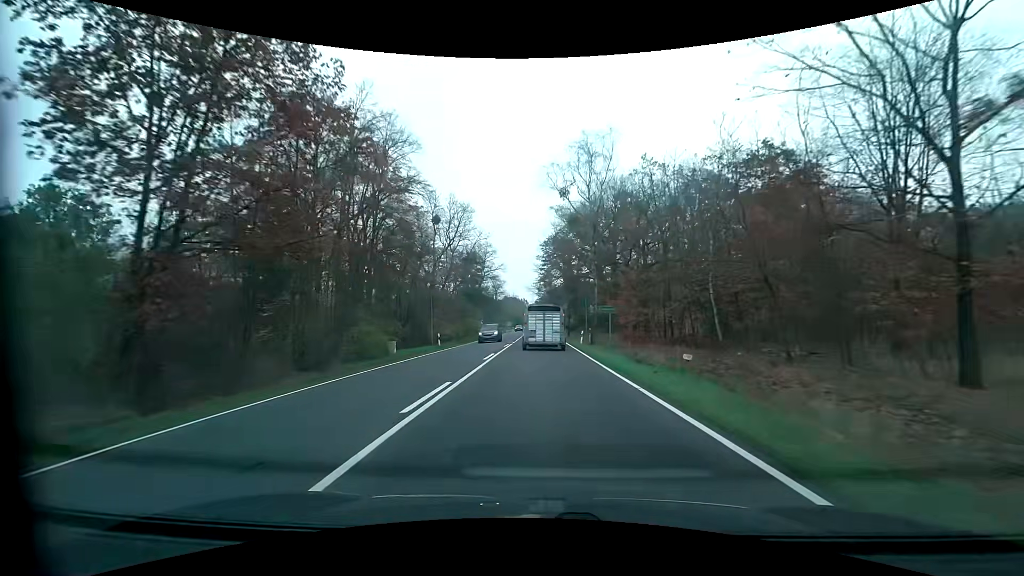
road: primary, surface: asphalt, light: Day
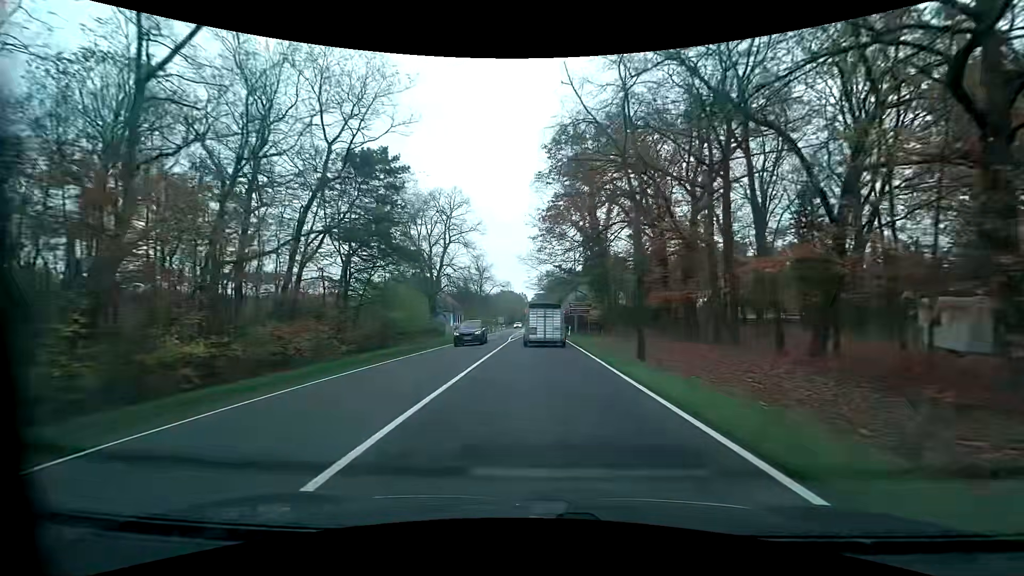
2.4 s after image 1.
(0.0, +40.5) m; 0°
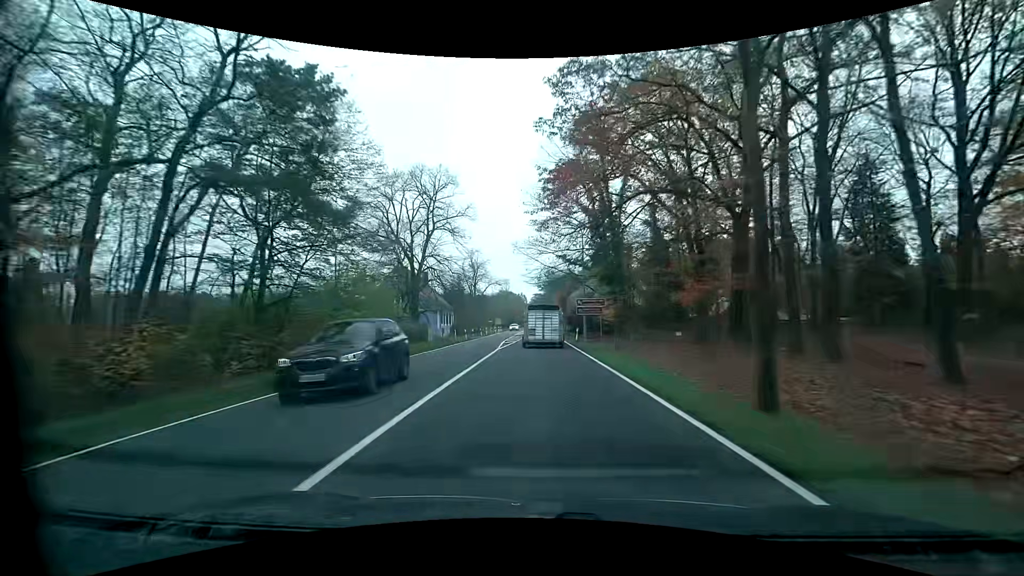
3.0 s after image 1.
(+0.1, +9.6) m; 0°
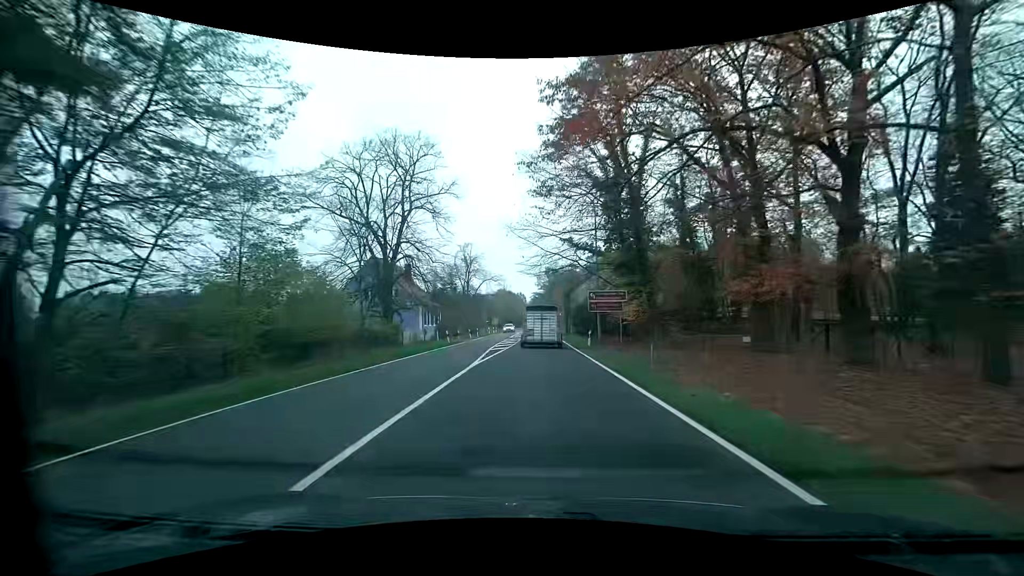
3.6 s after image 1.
(0.0, +9.6) m; 0°
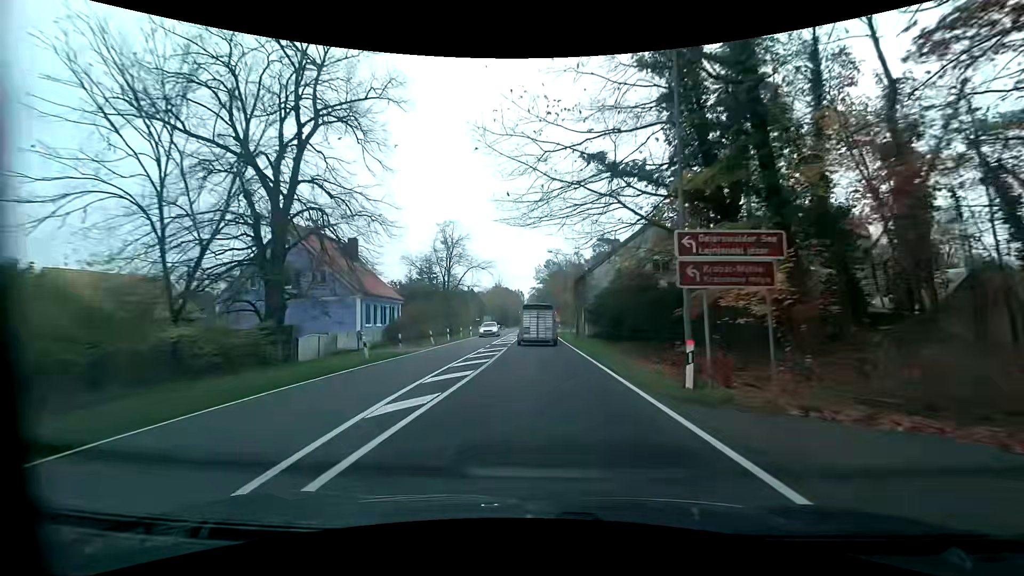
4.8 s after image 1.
(+0.1, +18.9) m; 0°
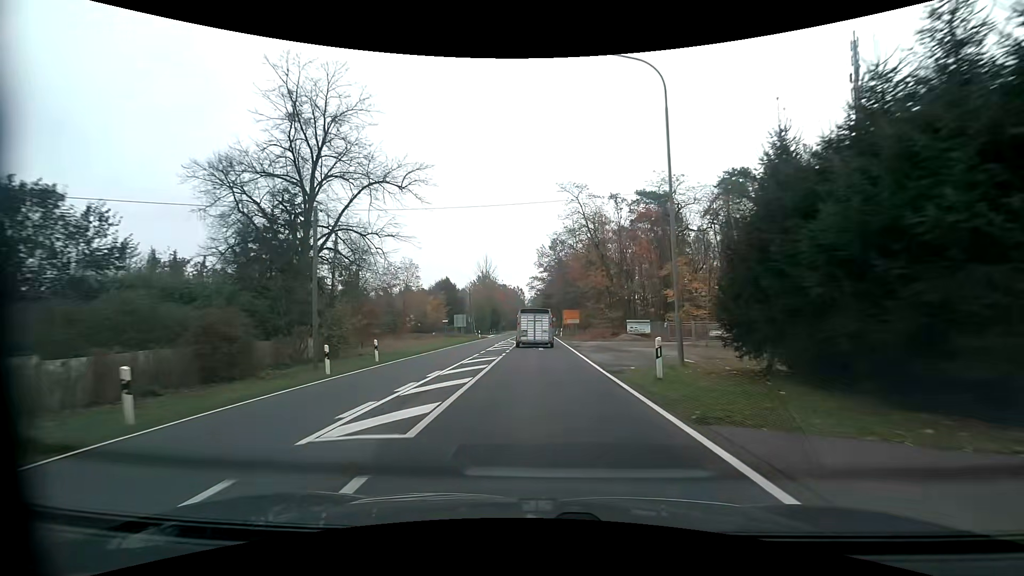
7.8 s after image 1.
(-0.1, +46.5) m; 0°
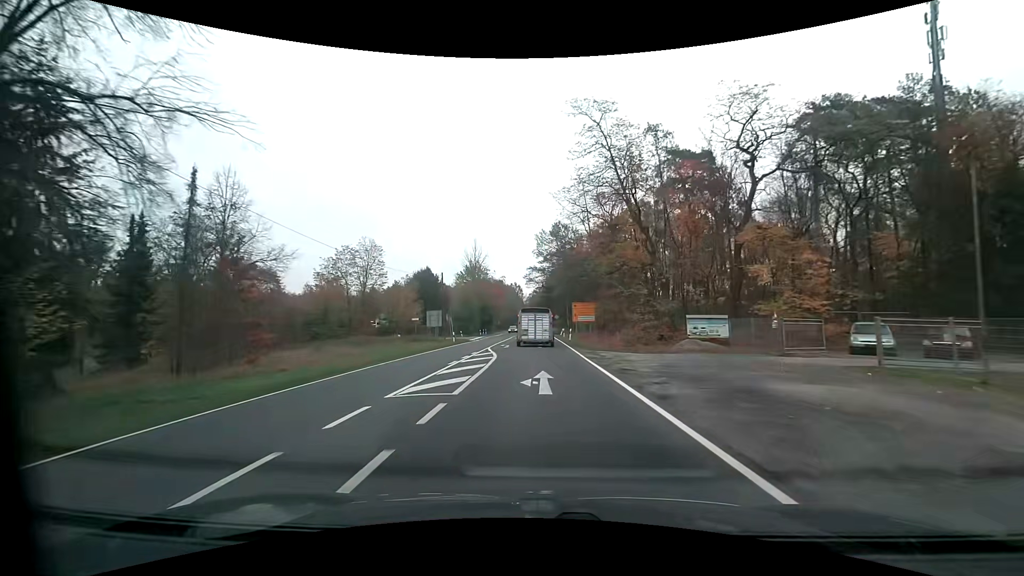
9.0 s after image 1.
(0.0, +18.5) m; 0°
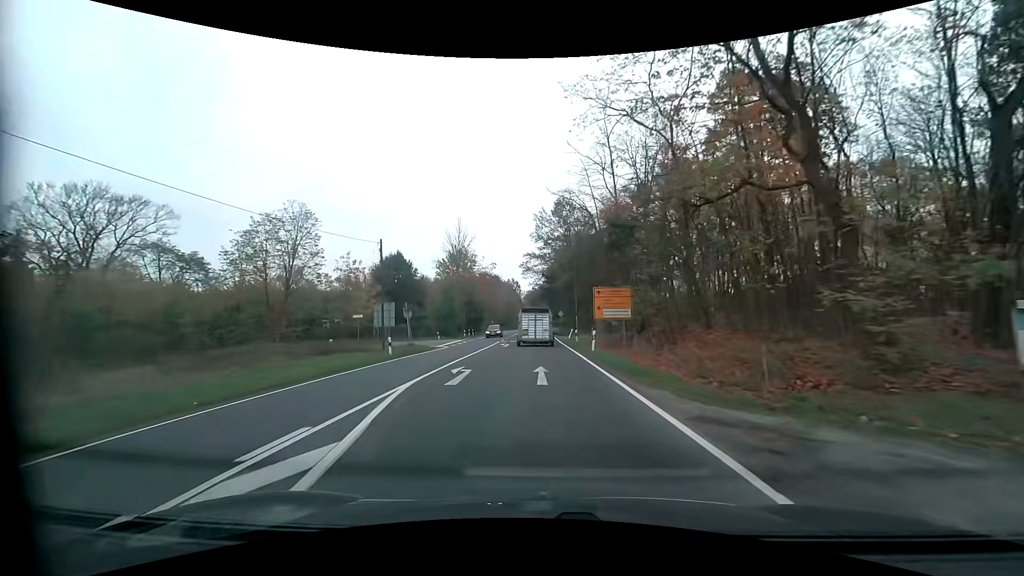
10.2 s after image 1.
(+0.1, +18.6) m; 0°
(0, +10) (0, +20) (0, +30) (0, +40) (0, +50) (0, +60) (-1, +70) (-1, +80) (-1, +90) (-1, +100) m
